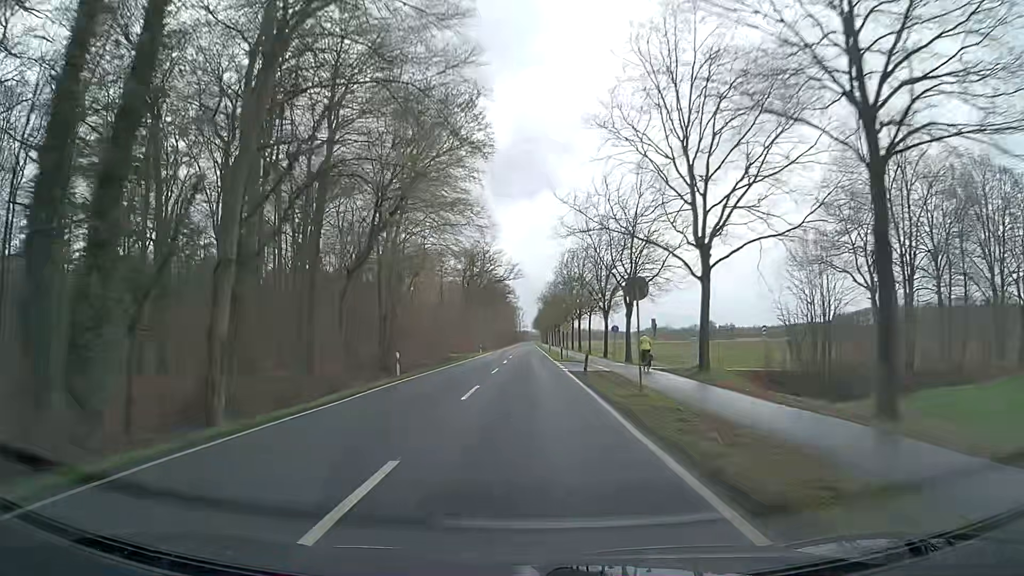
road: secondary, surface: asphalt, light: Day
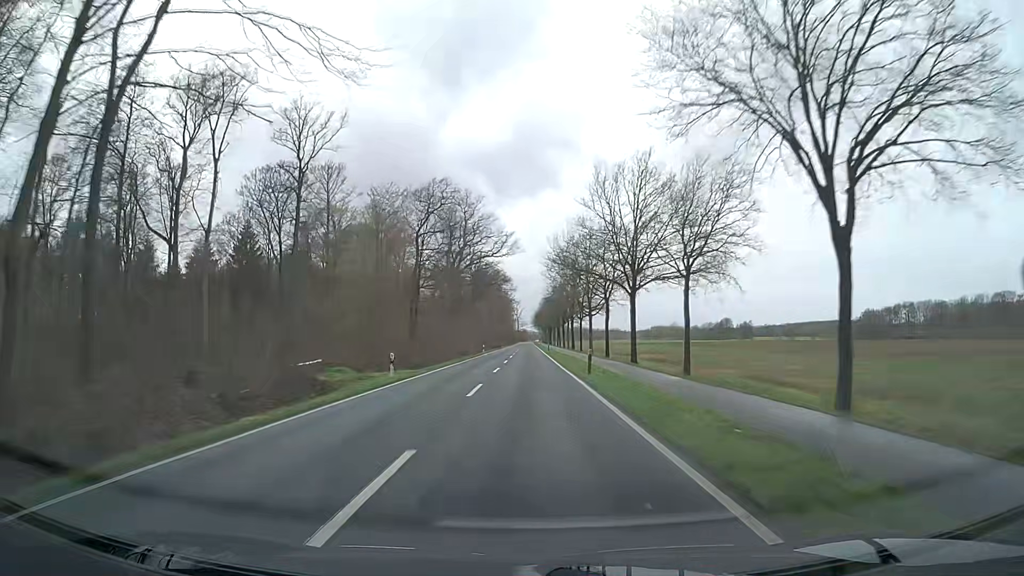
(-0.1, +47.3) m; 0°
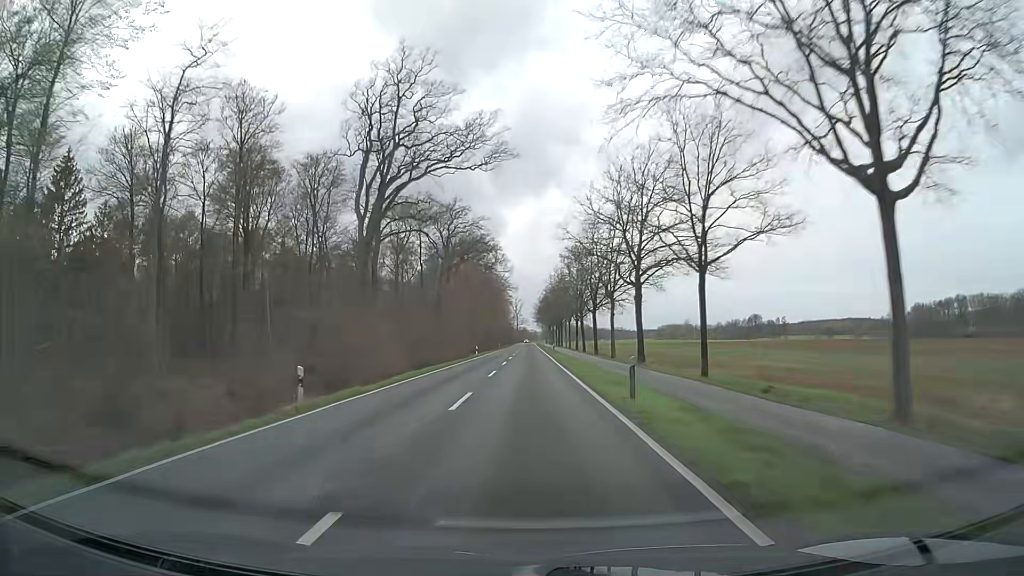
(-0.1, +63.0) m; 0°
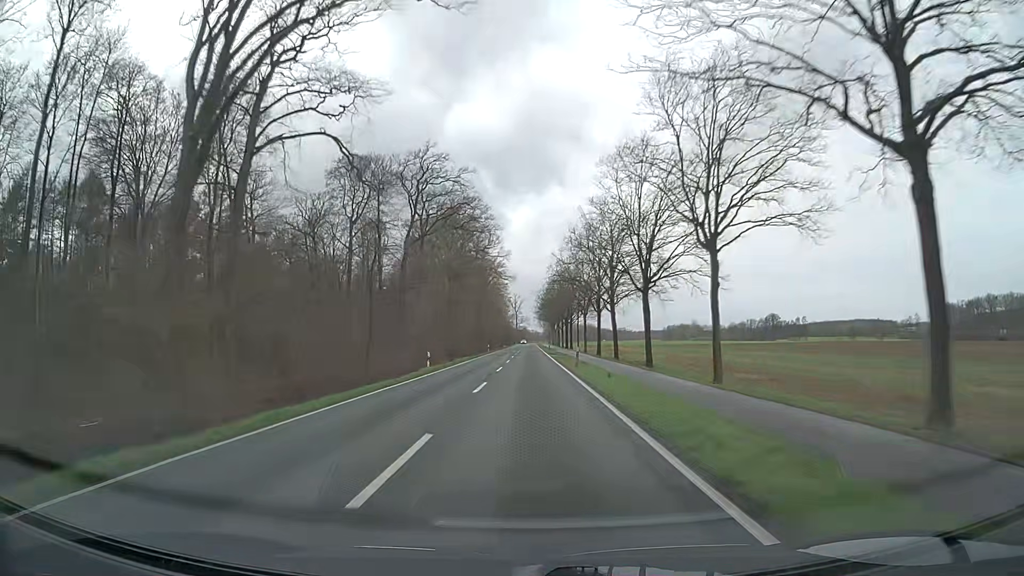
(0.0, +31.5) m; 0°
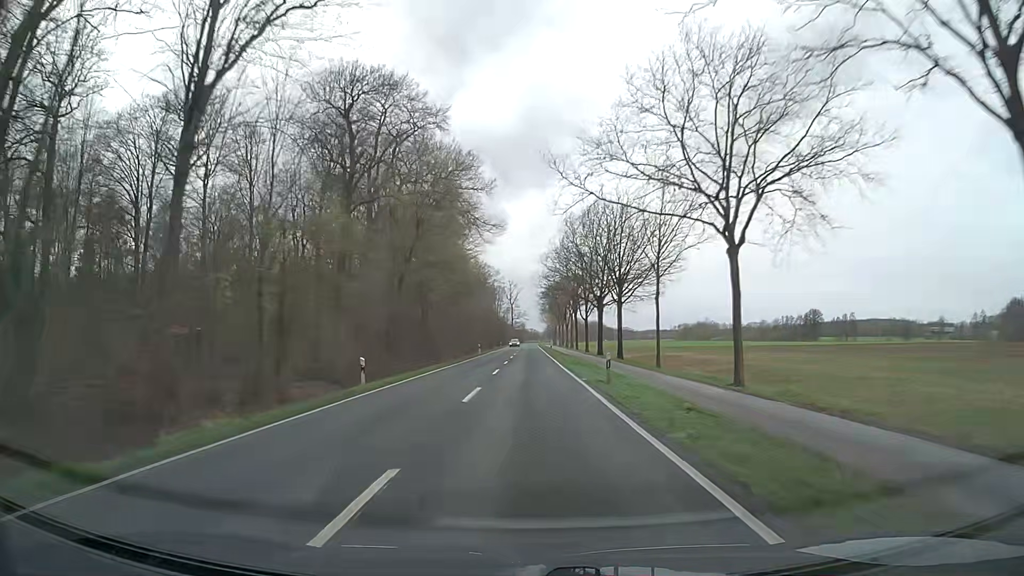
(+0.1, +63.1) m; 0°
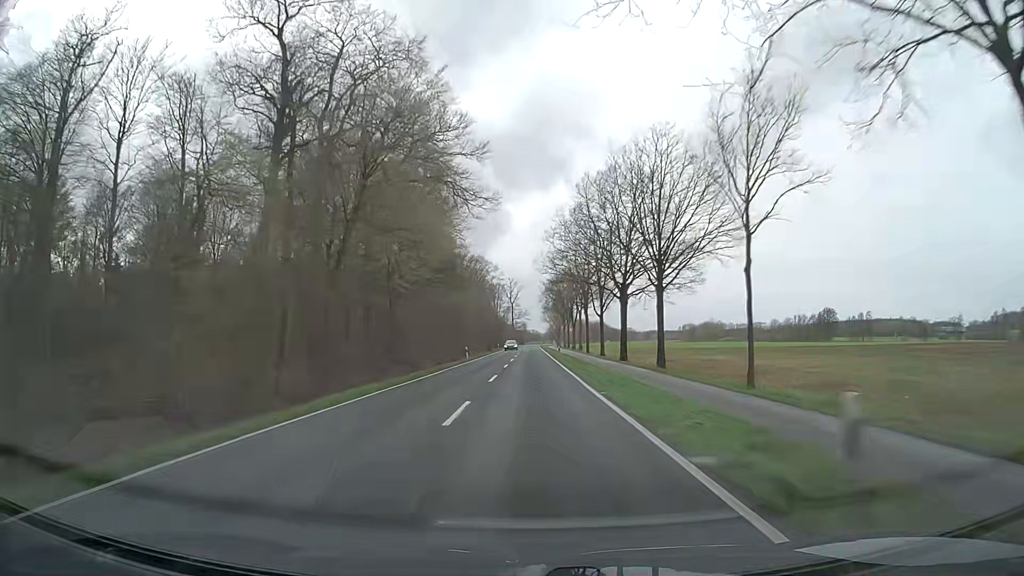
(0.0, +15.8) m; 0°
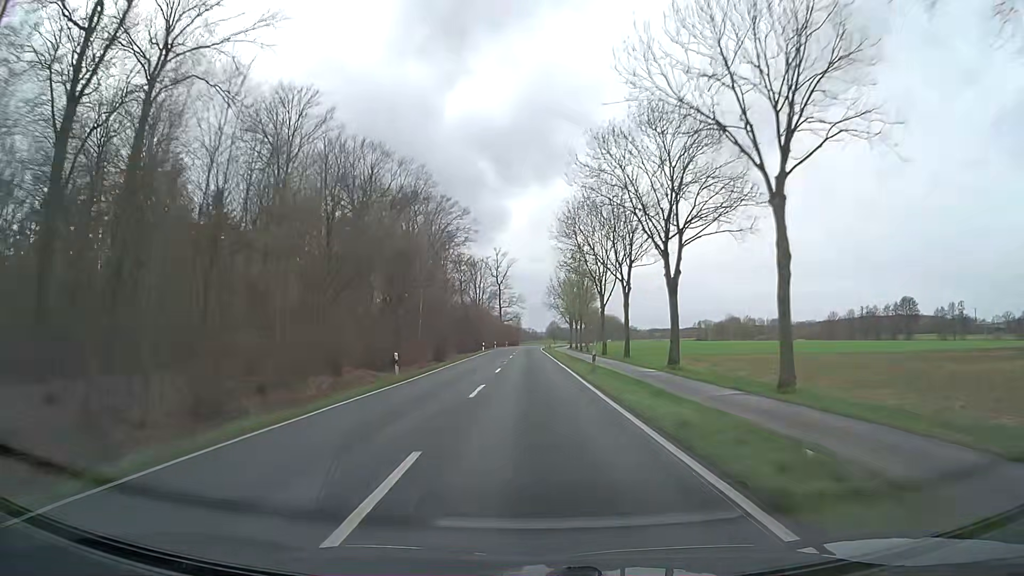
(-0.2, +79.0) m; 0°
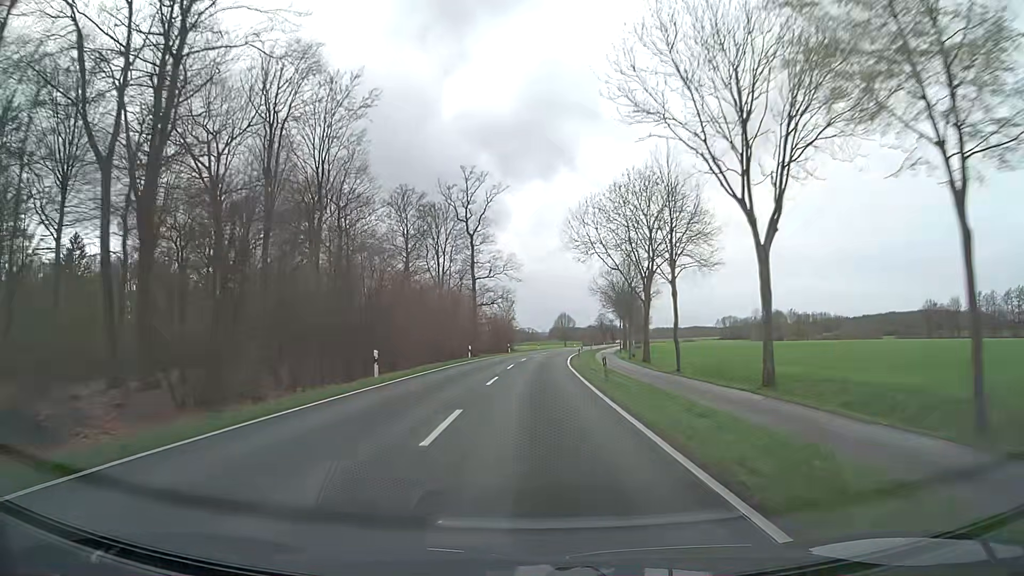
(+0.1, +79.1) m; 0°
(0, +10) (0, +20) (0, +30) (+1, +40) (+1, +50) (+2, +60) (+3, +70) (+4, +80) (+5, +90) (+7, +100) m
